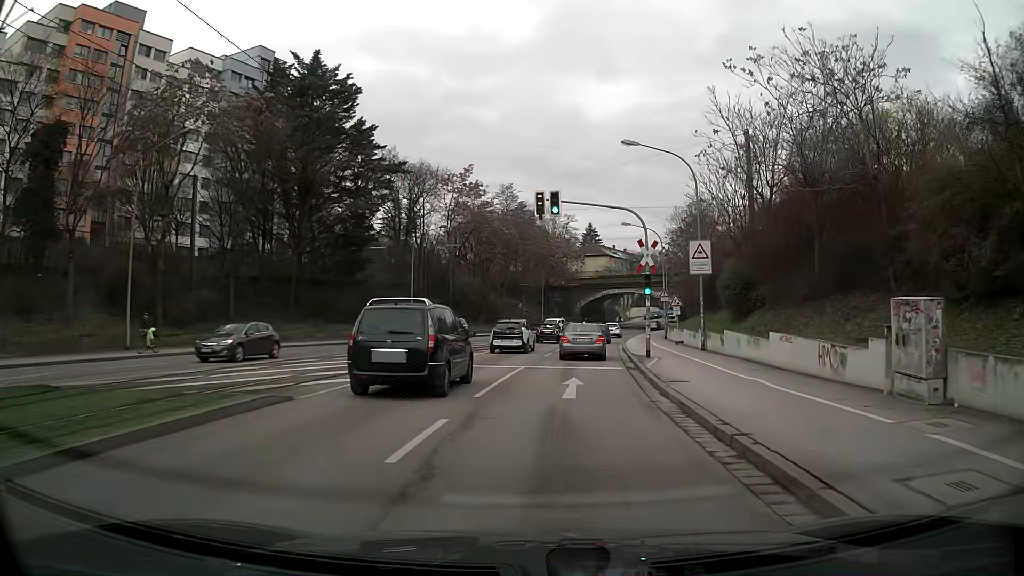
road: primary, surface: asphalt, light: Day
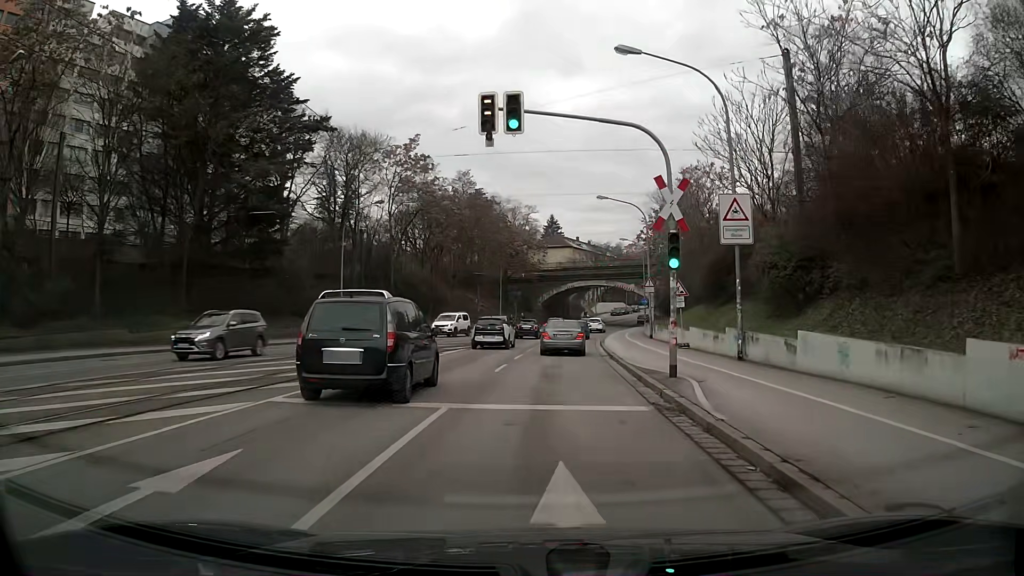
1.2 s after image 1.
(+0.3, +10.9) m; +4°
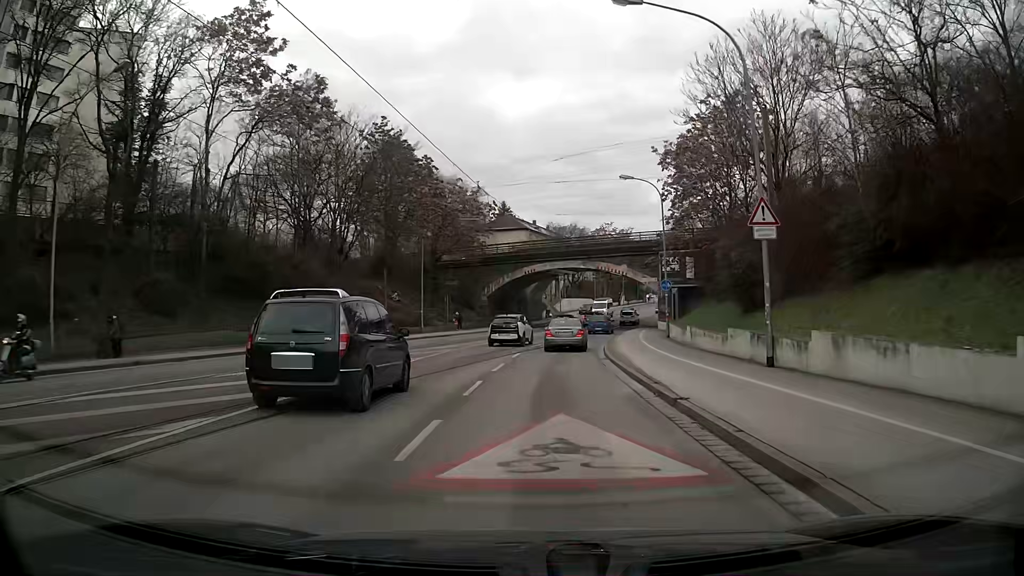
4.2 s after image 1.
(+0.8, +29.9) m; +3°
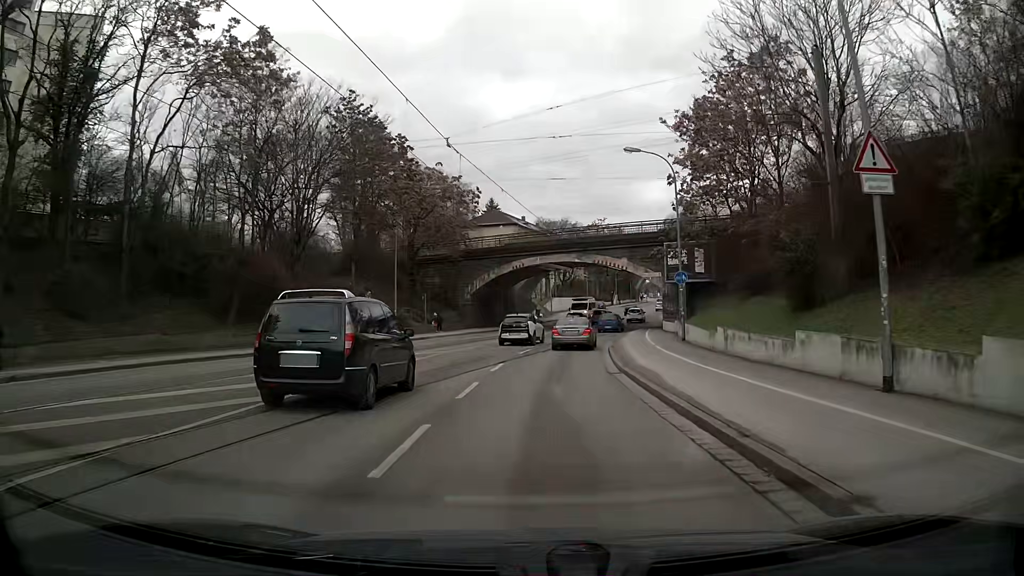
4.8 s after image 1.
(+0.1, +6.5) m; +1°
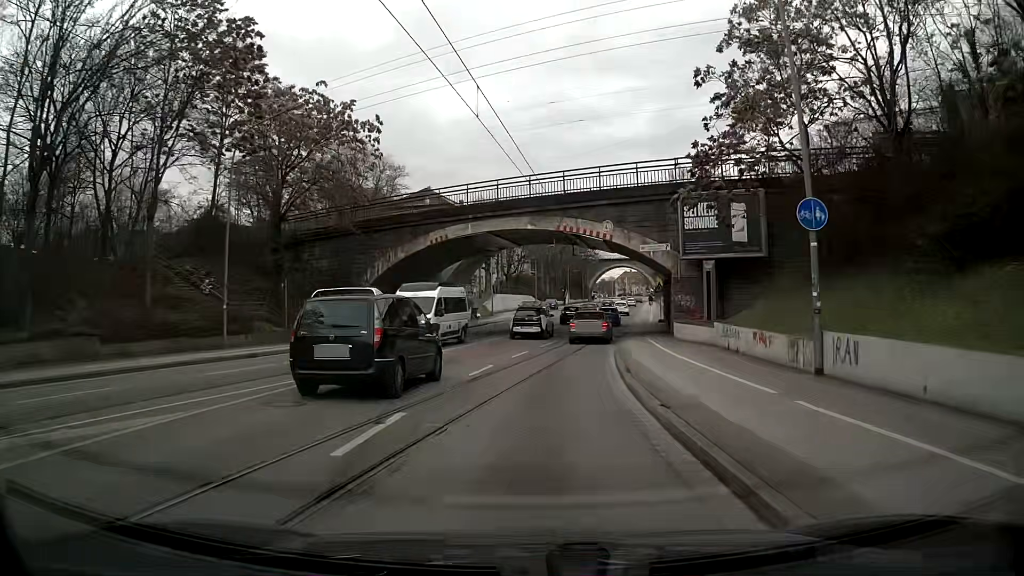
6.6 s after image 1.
(+0.8, +19.9) m; +5°
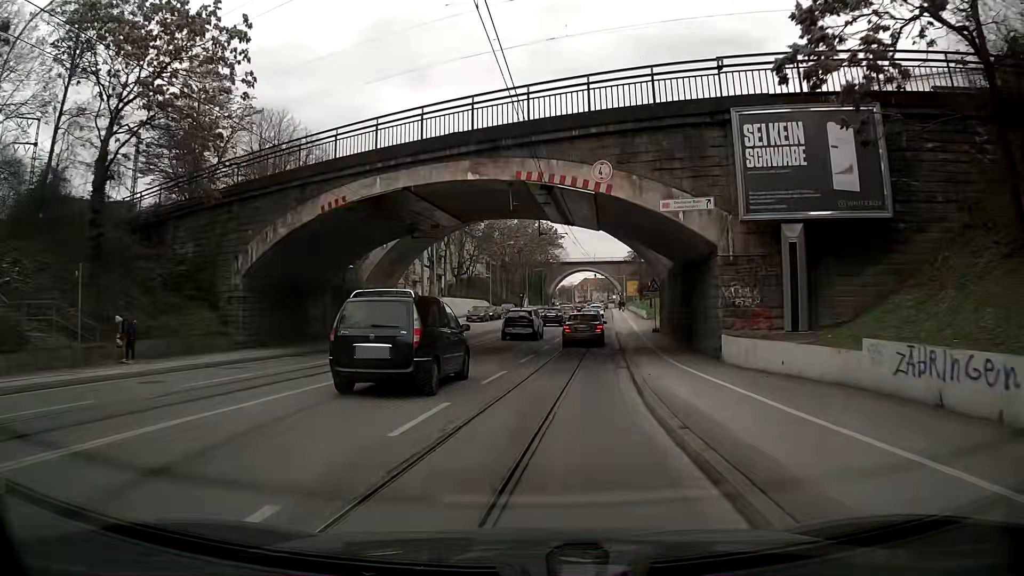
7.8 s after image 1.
(+0.4, +13.4) m; +3°
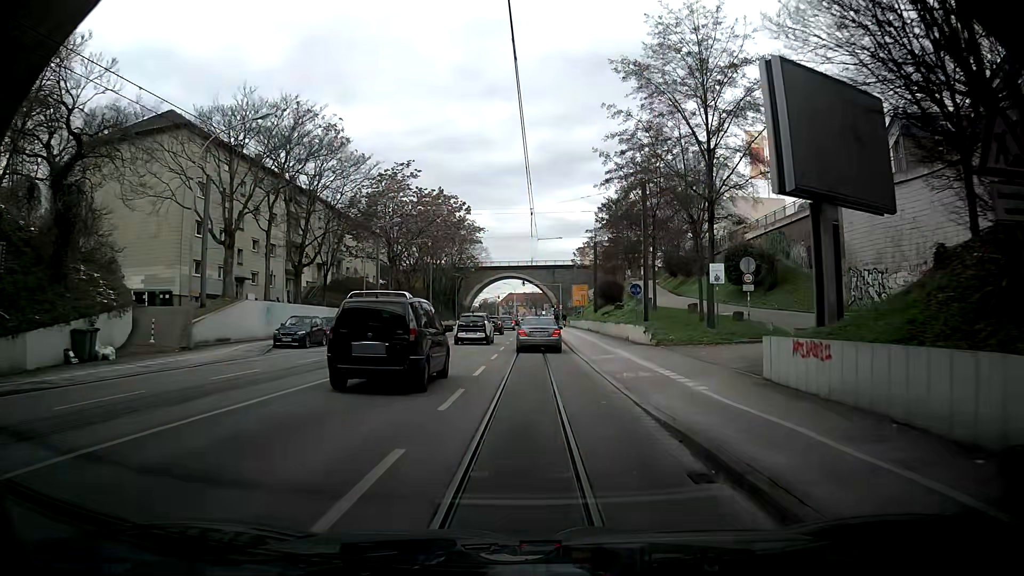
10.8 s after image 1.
(+2.3, +33.6) m; +3°
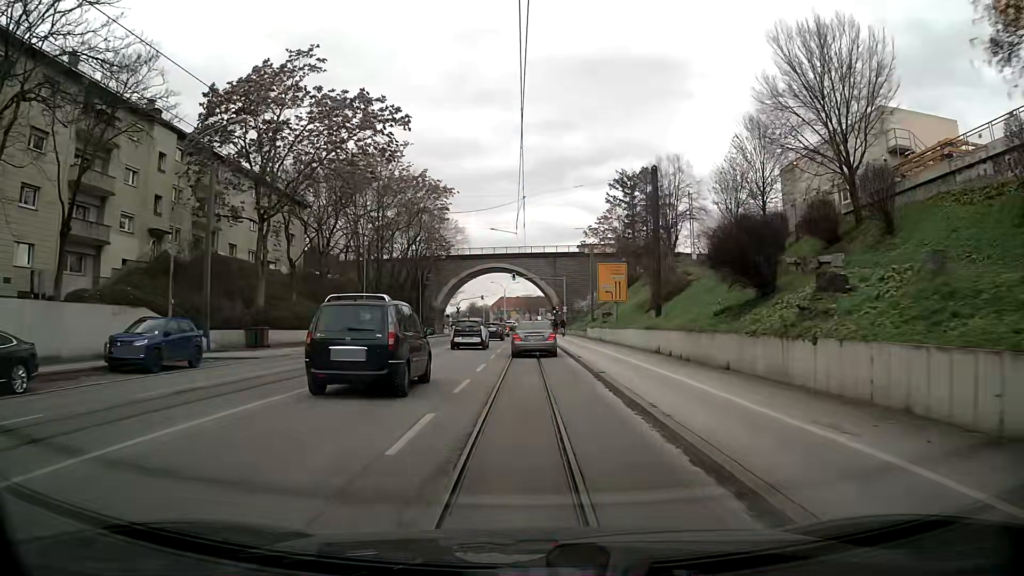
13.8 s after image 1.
(+2.3, +33.3) m; +4°
(0, +10) (0, +20) (0, +30) (0, +40) (0, +50) (0, +60) (0, +70) (0, +80) (0, +90) (0, +100) m
